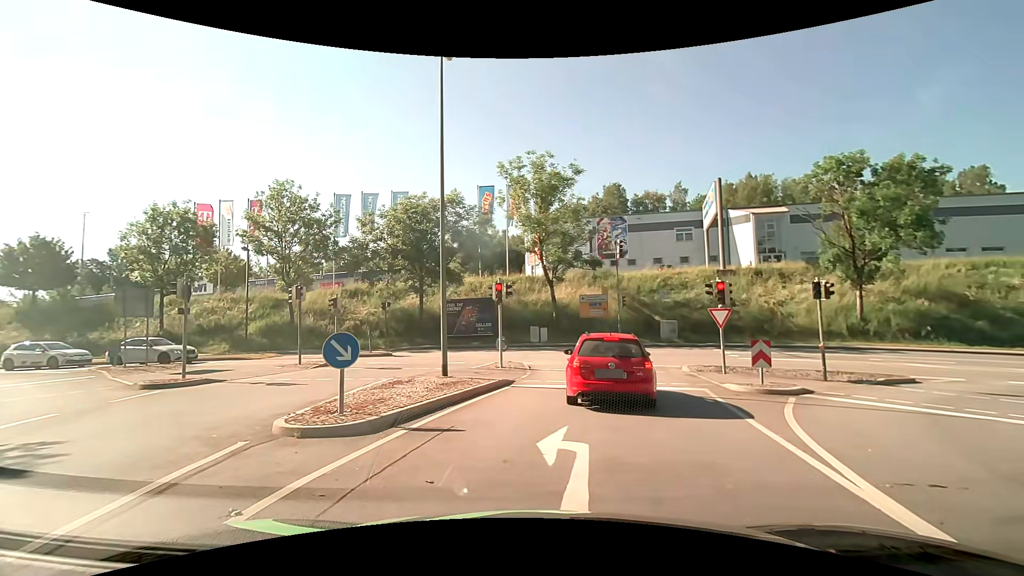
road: primary_link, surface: asphalt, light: Day
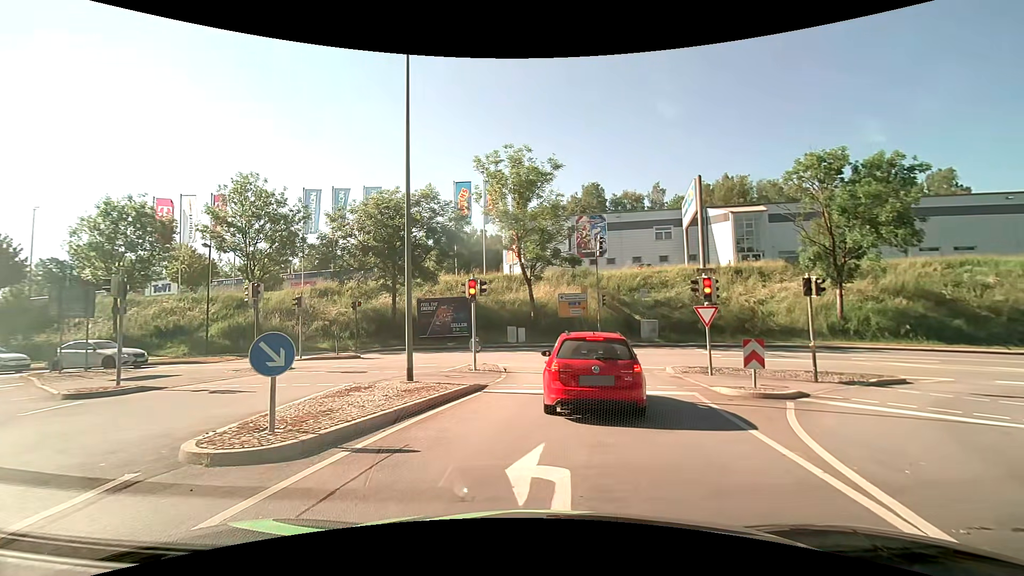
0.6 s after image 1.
(0.0, +1.3) m; +2°
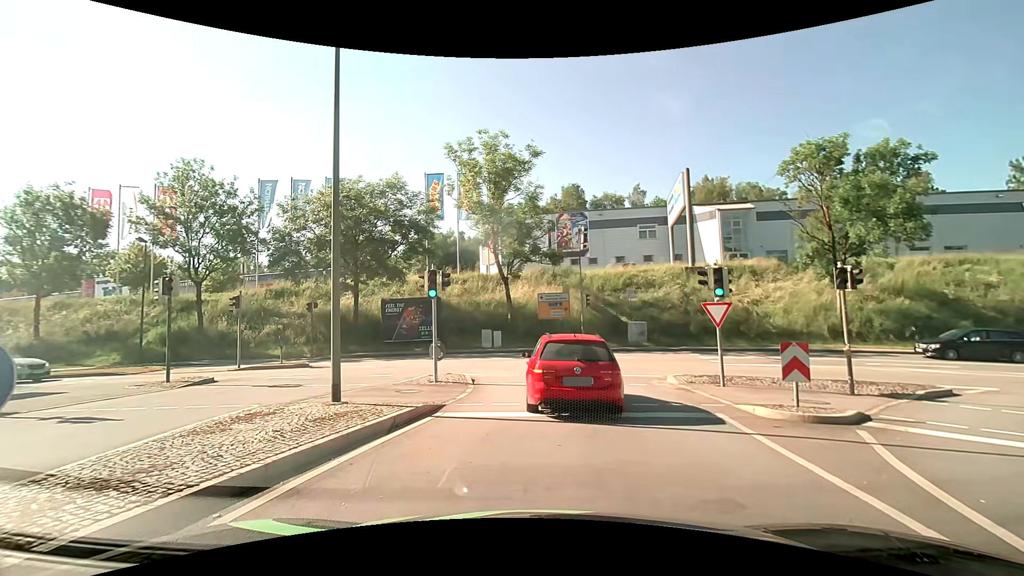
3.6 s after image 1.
(+0.1, +3.3) m; +2°
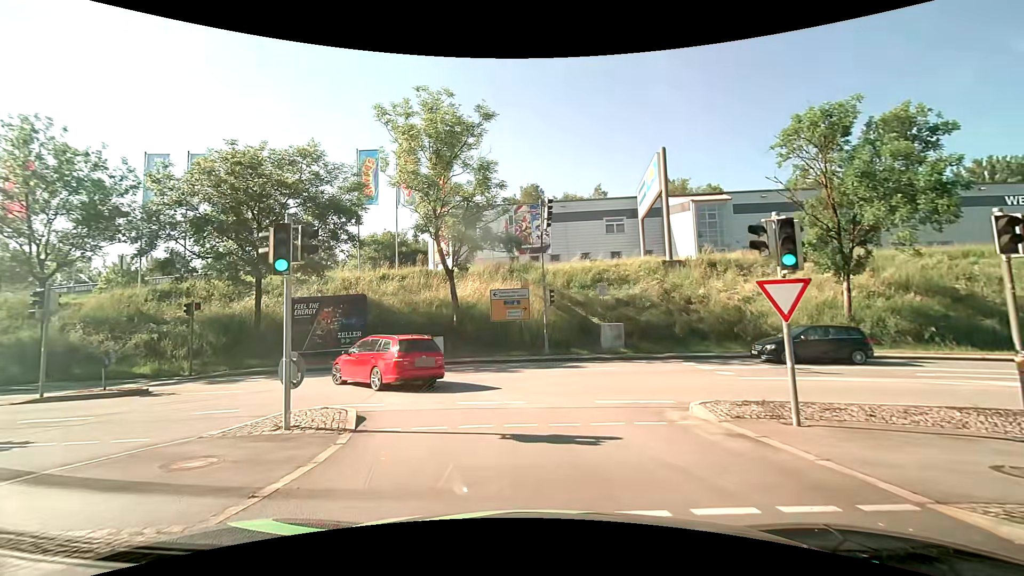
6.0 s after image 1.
(+0.4, +6.7) m; +5°
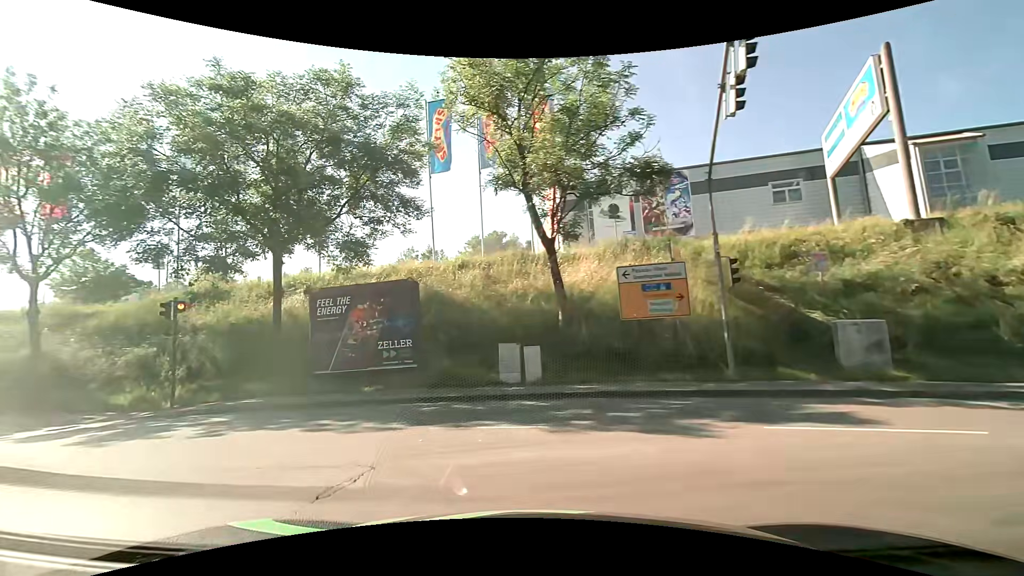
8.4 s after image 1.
(-0.5, +10.7) m; -13°
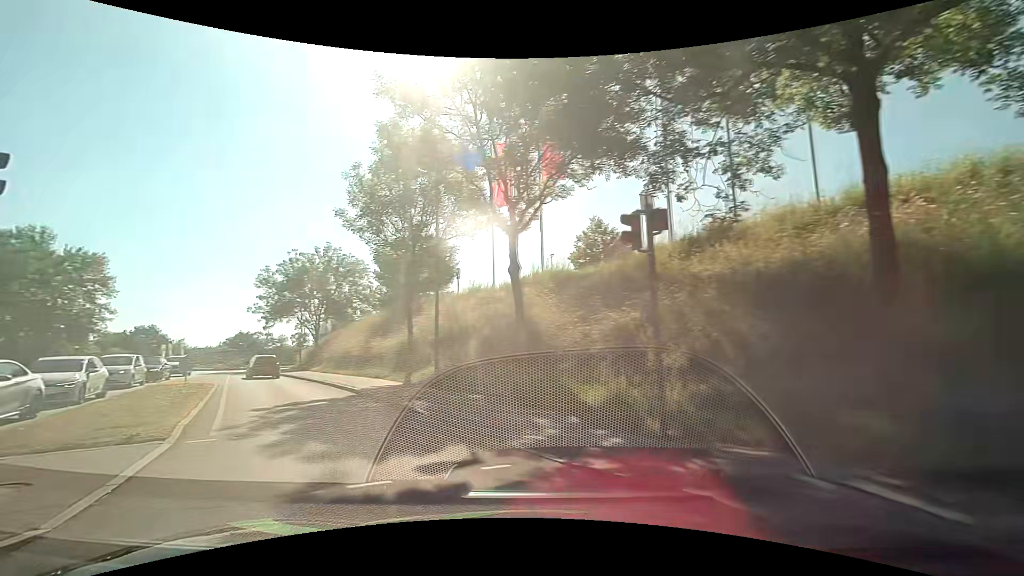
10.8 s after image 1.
(-4.8, +10.6) m; -50°
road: tertiary
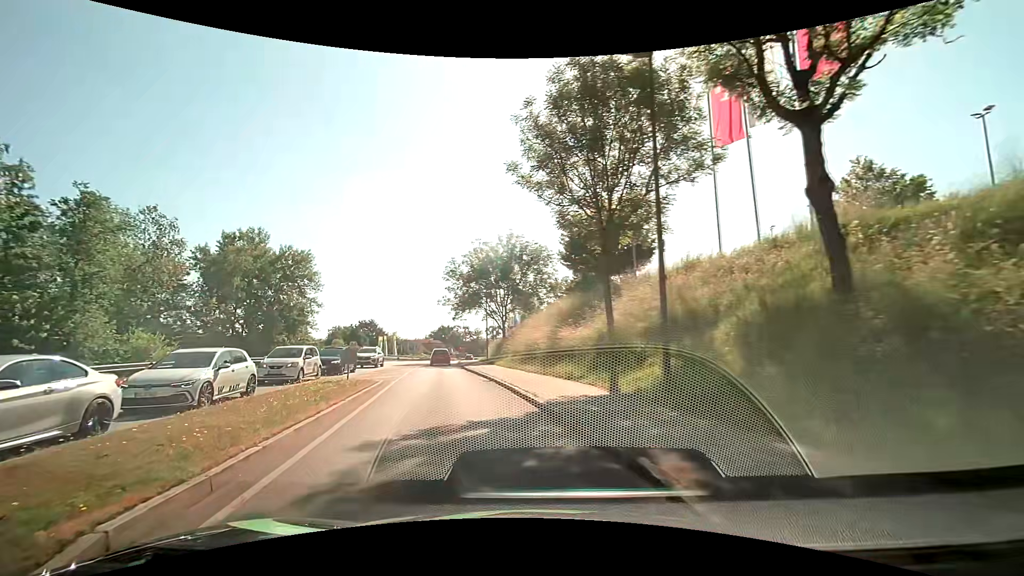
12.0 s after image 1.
(-1.7, +6.7) m; -23°
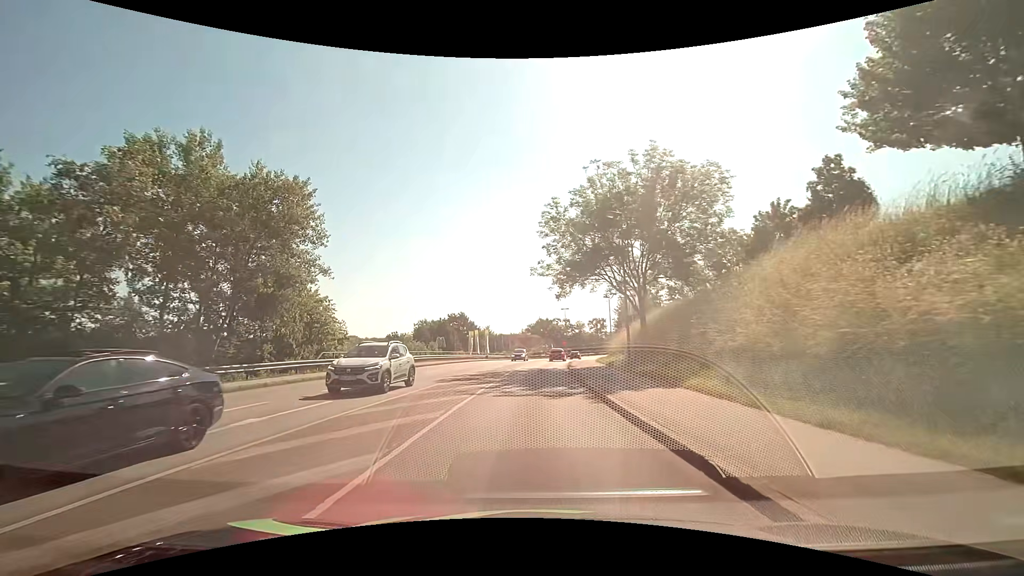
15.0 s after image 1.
(-4.3, +22.8) m; -13°
